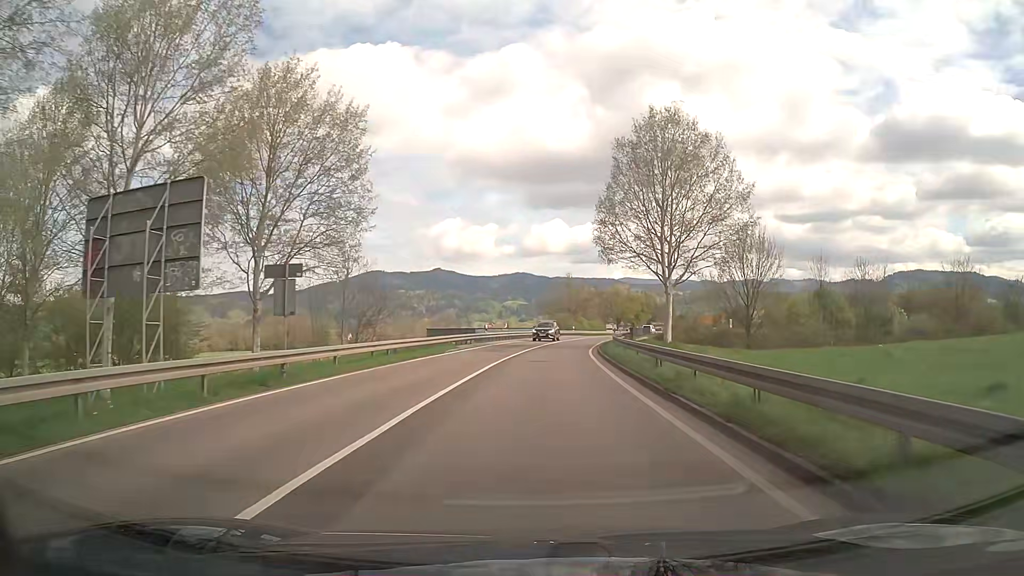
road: secondary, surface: asphalt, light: Day
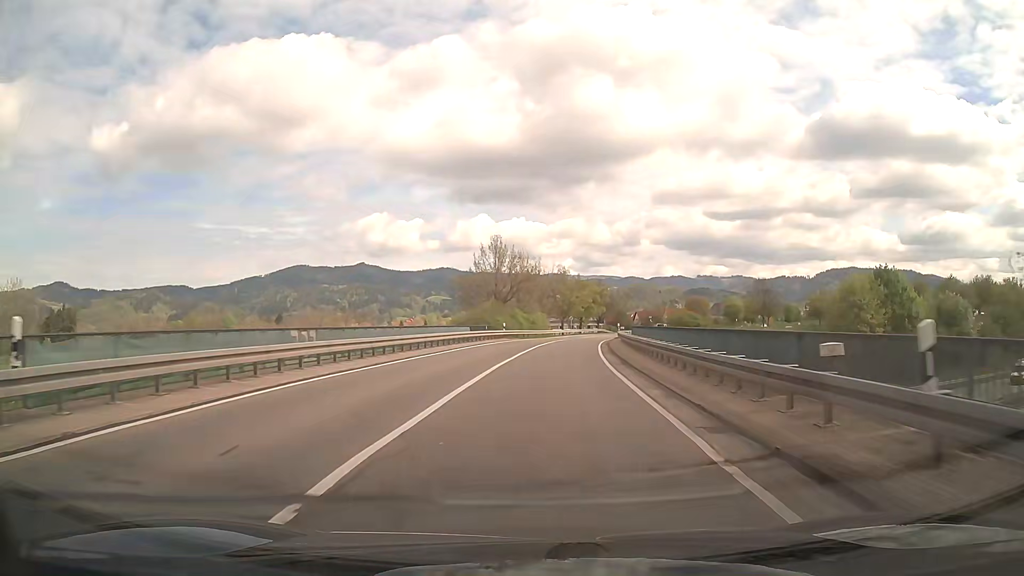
(+1.9, +41.4) m; +6°
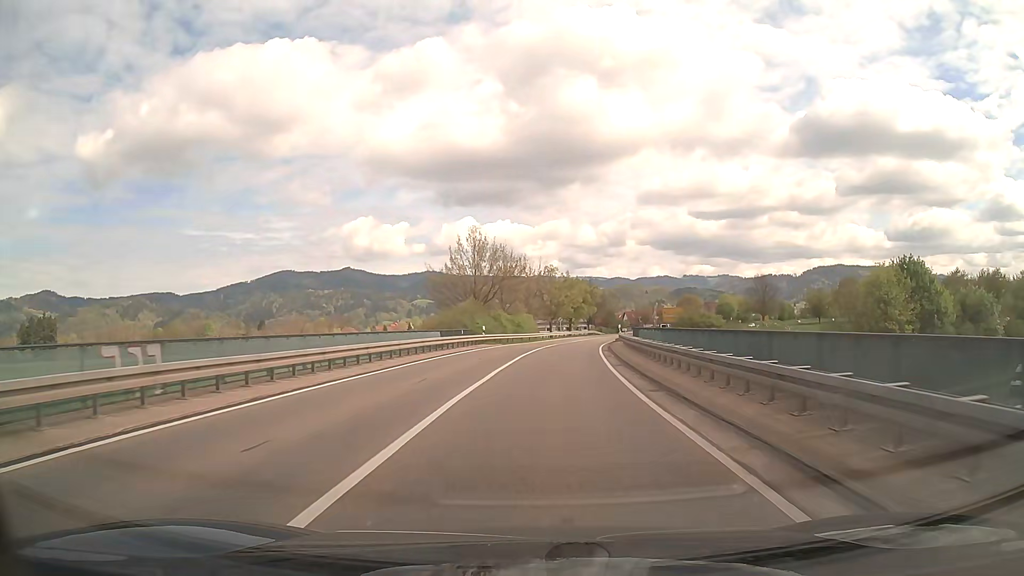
(+0.1, +8.4) m; +1°
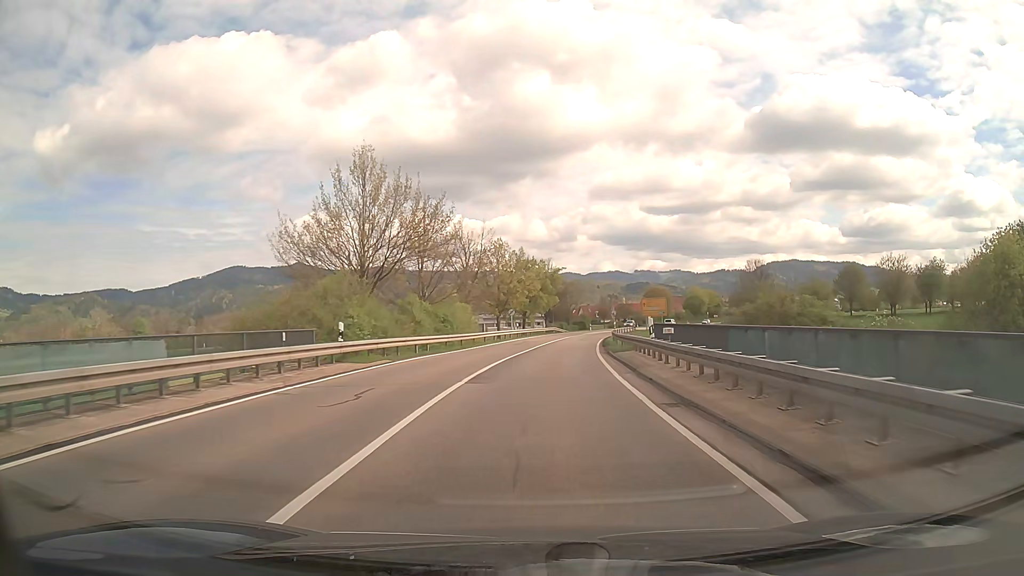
(+0.8, +25.5) m; +4°
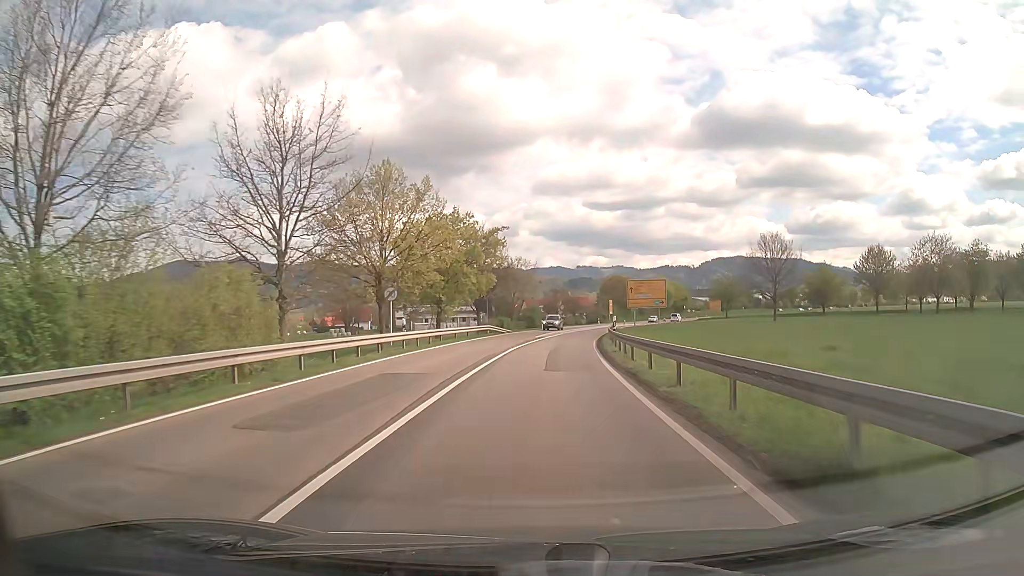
(+1.6, +34.2) m; +5°
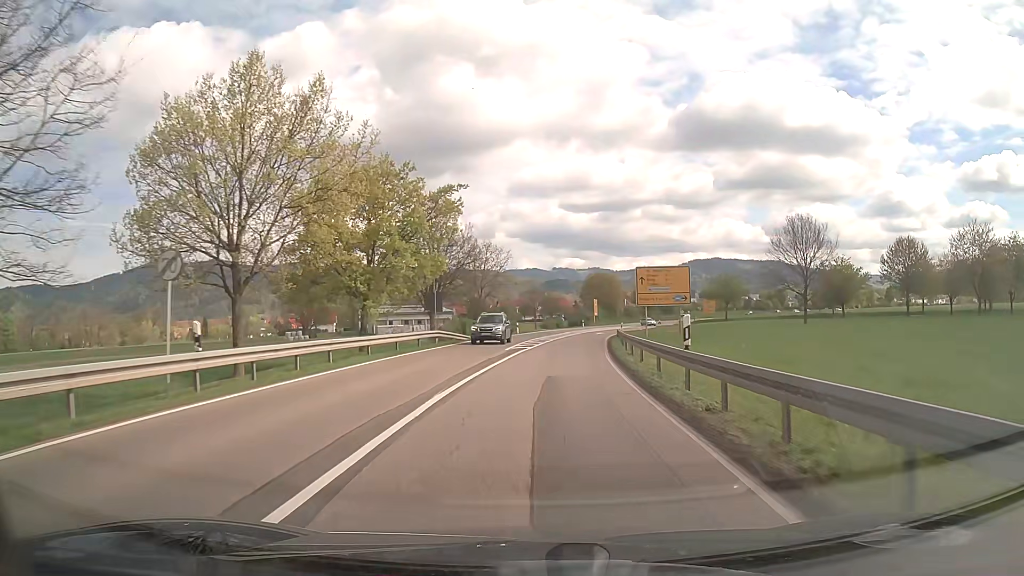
(+0.2, +17.2) m; +2°
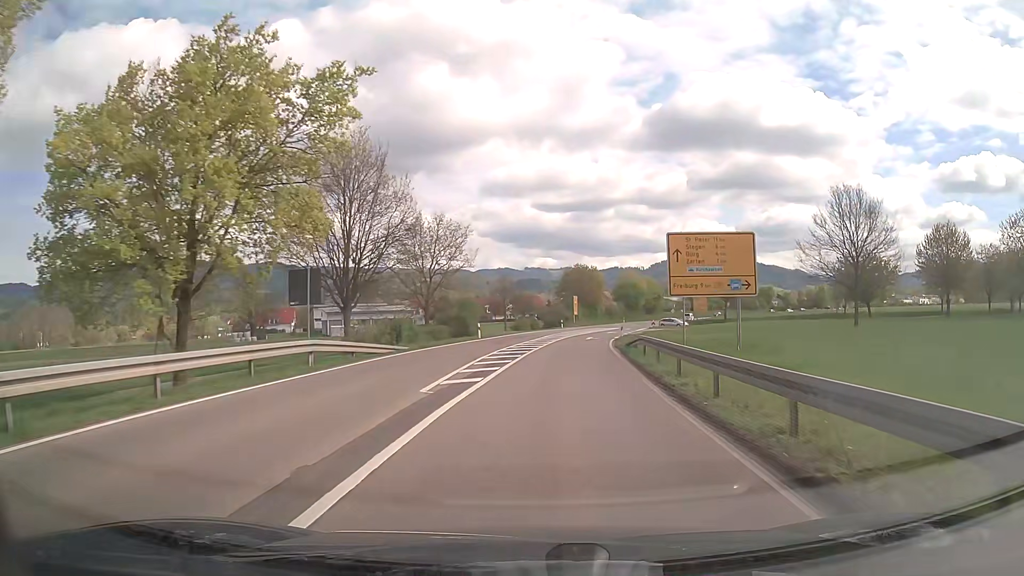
(+0.4, +17.2) m; +3°
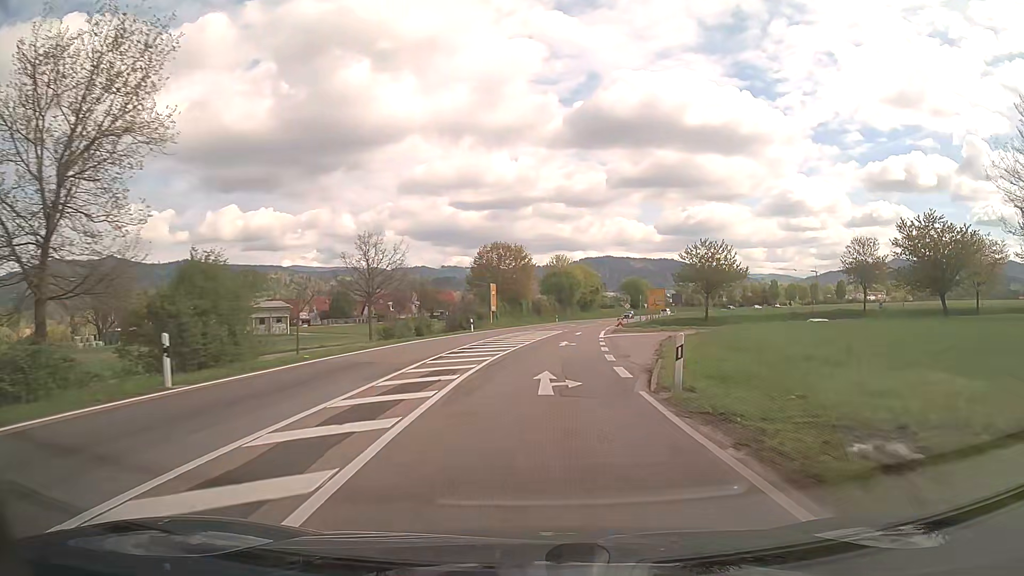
(+1.9, +34.4) m; +7°
(0, +10) (+1, +20) (+1, +30) (+2, +40) (+3, +50) (+5, +60) (+6, +70) (+8, +80) (+9, +89) (+12, +99) m
